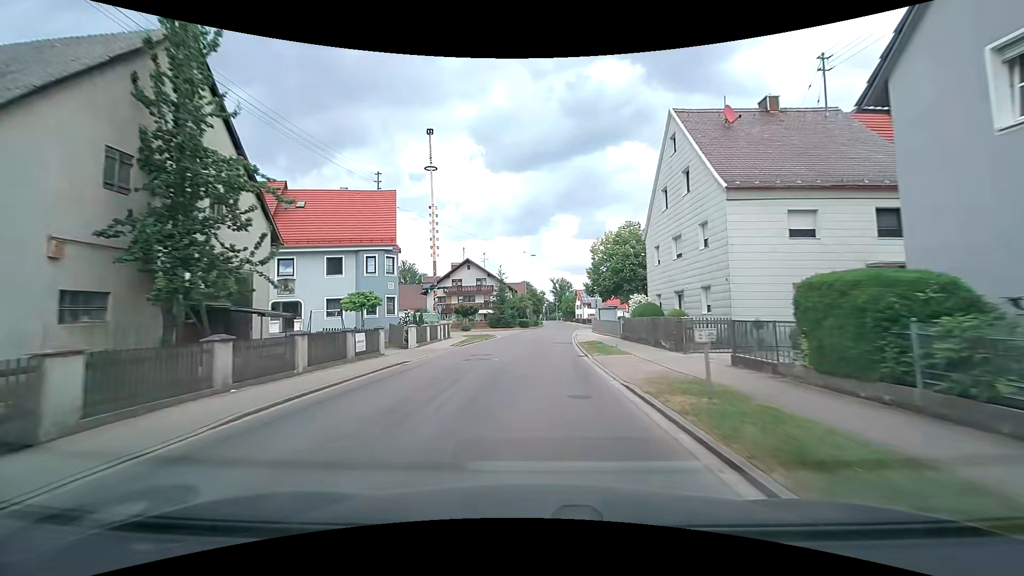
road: tertiary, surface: asphalt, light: Day
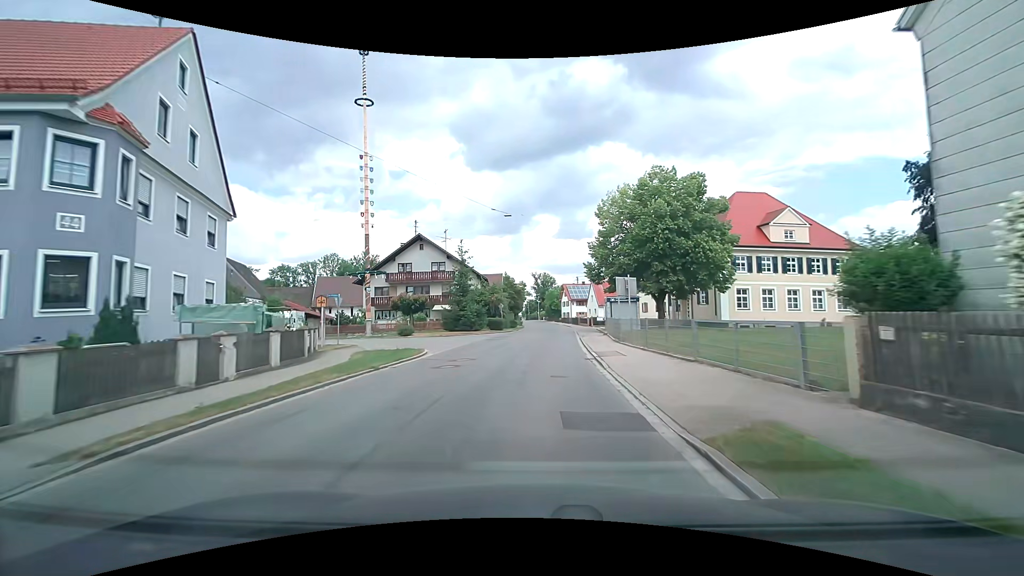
(+0.1, +22.6) m; +2°
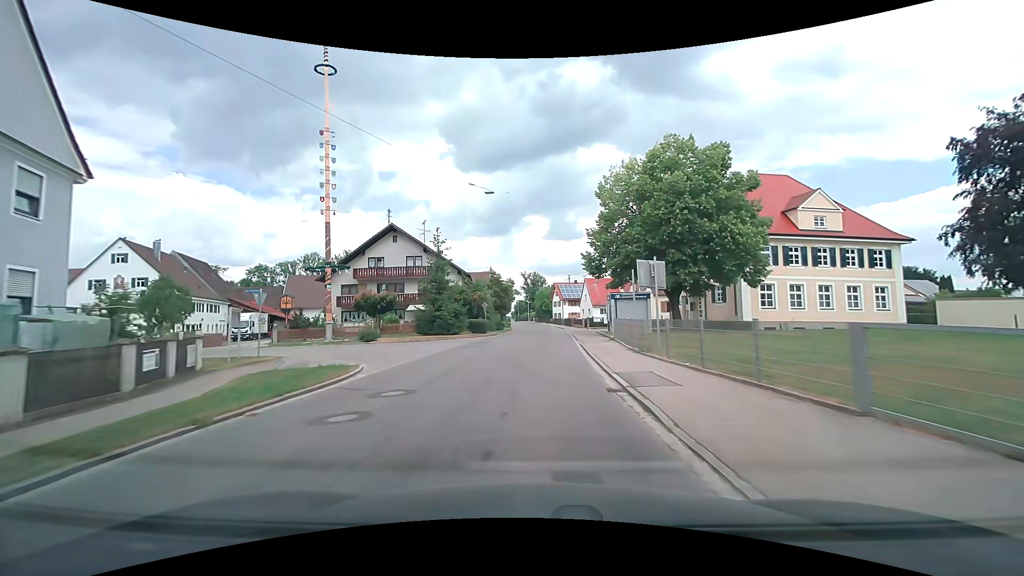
(0.0, +7.1) m; 0°
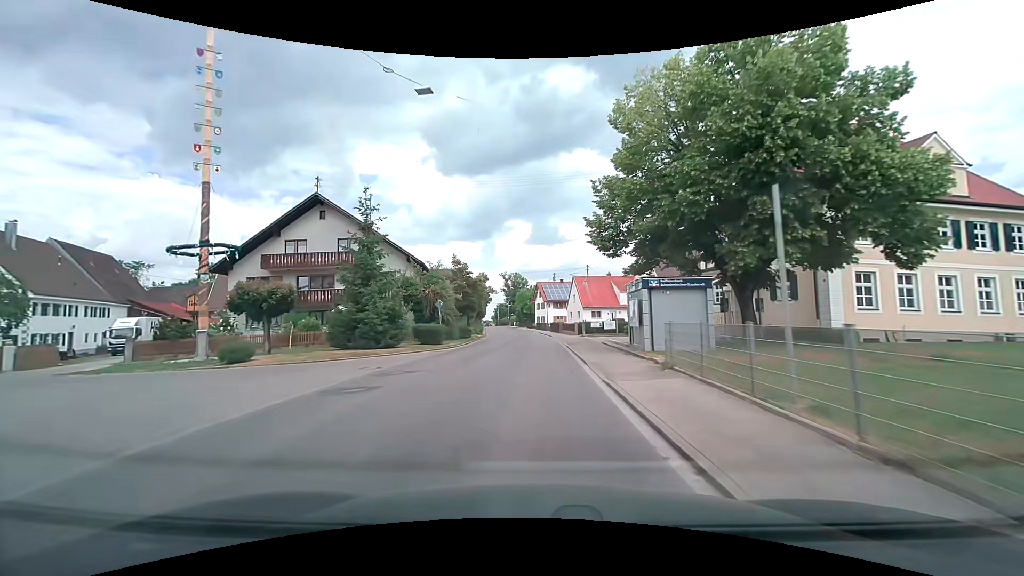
(+0.4, +14.0) m; +2°
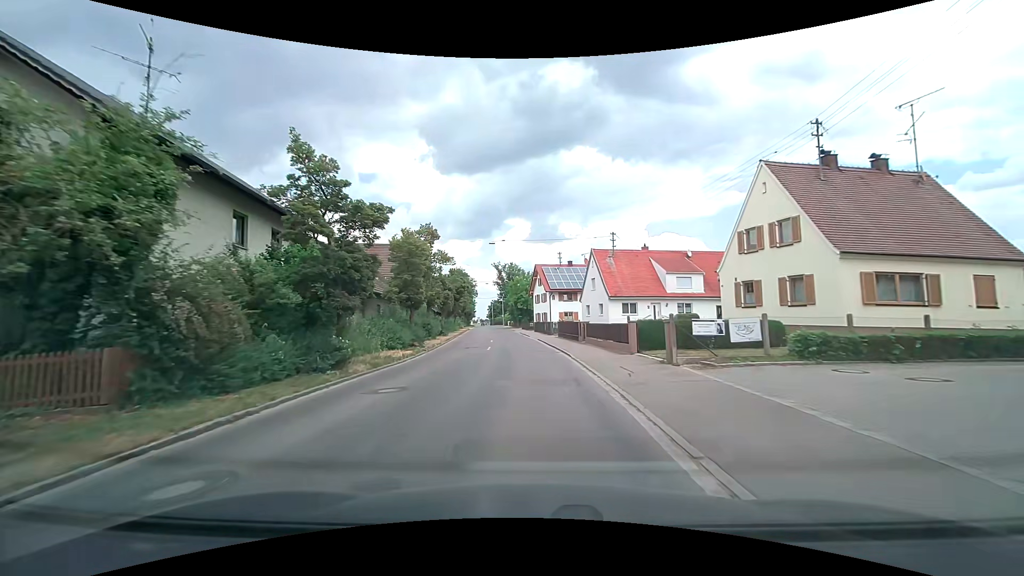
(+0.3, +27.6) m; 0°
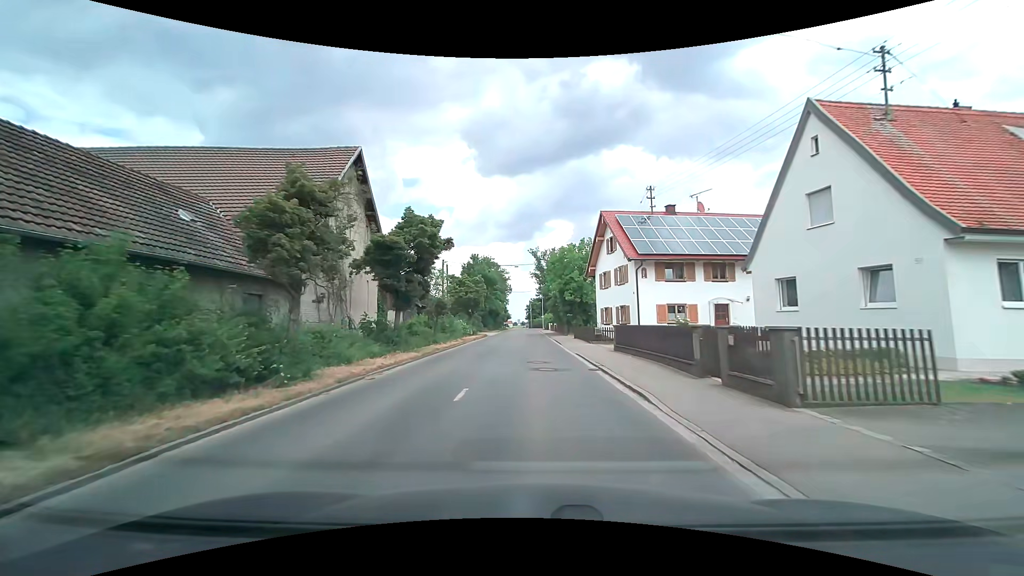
(-1.3, +33.9) m; -4°
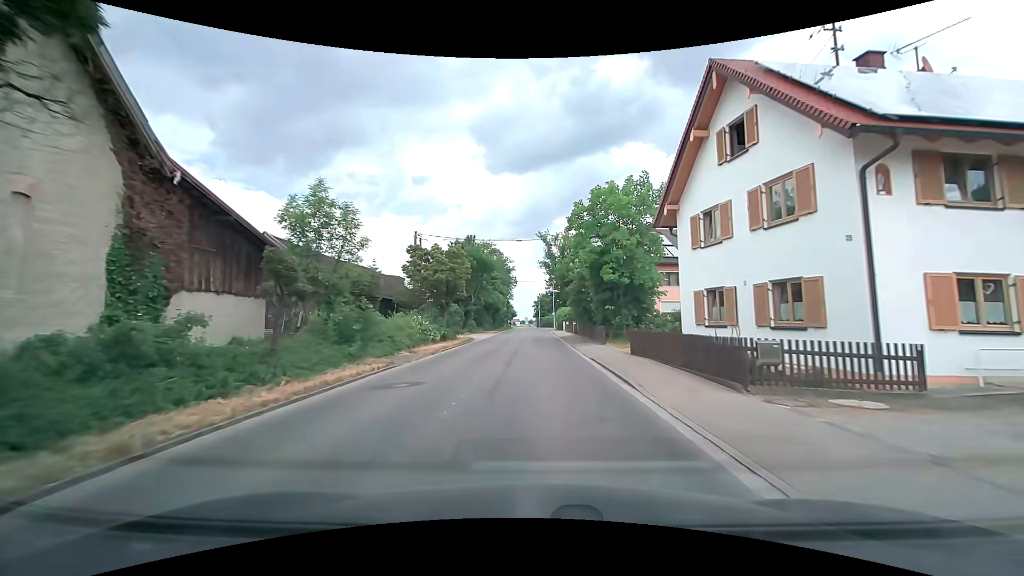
(-0.3, +20.2) m; -1°
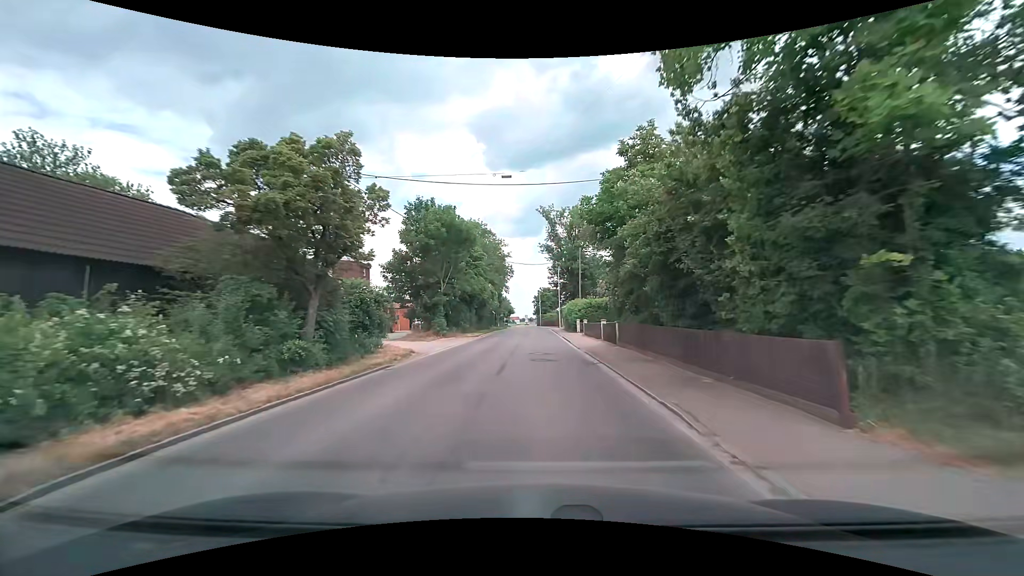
(0.0, +20.2) m; 0°
(0, +10) (0, +20) (0, +30) (0, +40) (0, +50) (0, +60) (0, +70) (0, +80) (+3, +89) (+12, +93) m
